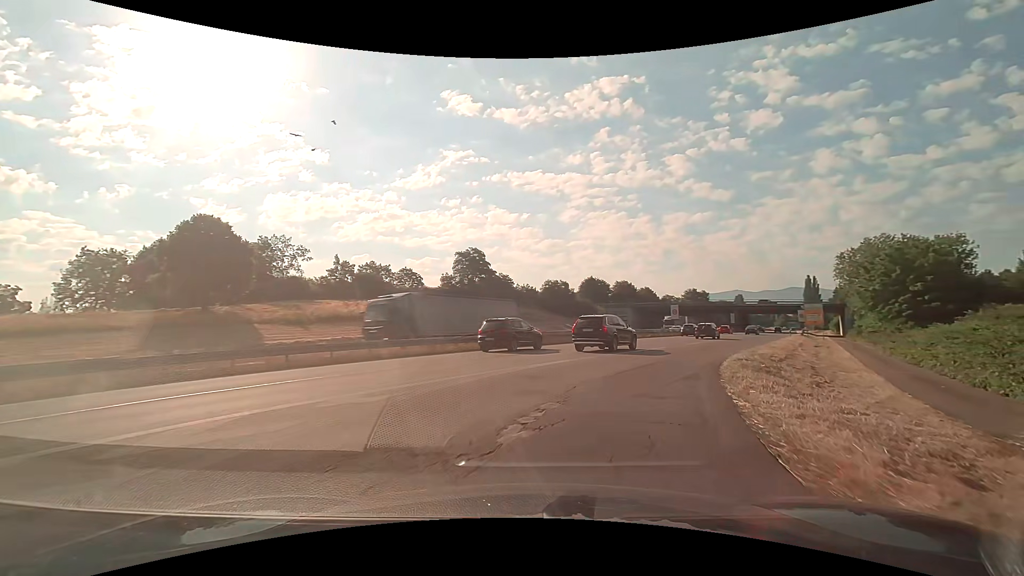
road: trunk_link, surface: asphalt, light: Day
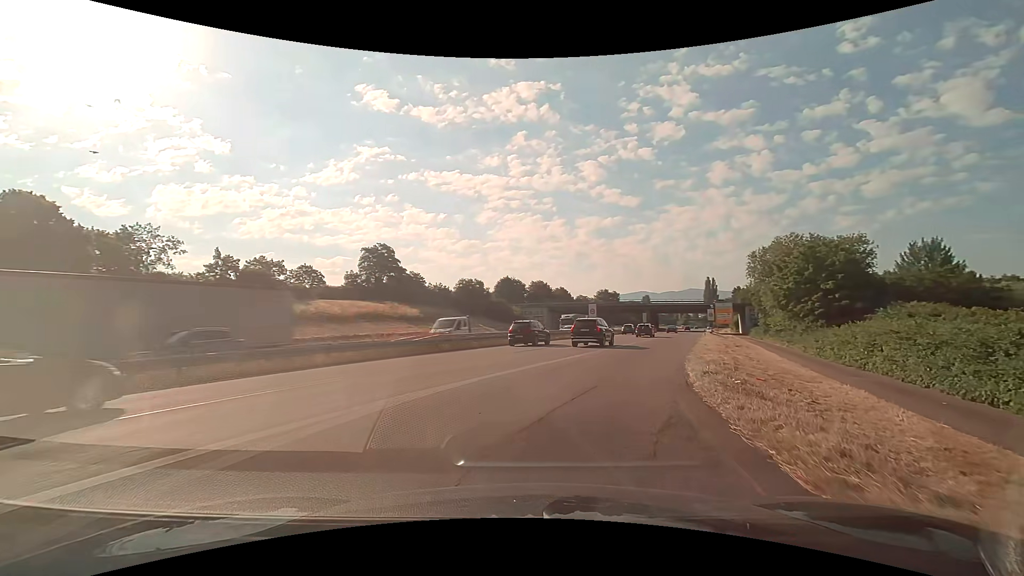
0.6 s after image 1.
(+0.5, +5.9) m; +10°
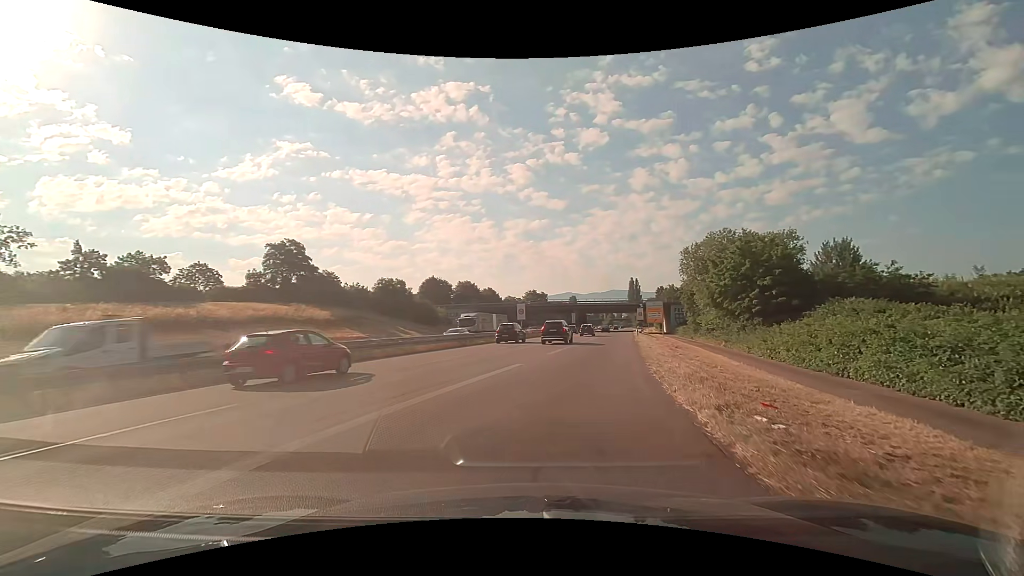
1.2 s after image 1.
(+0.5, +6.1) m; +8°
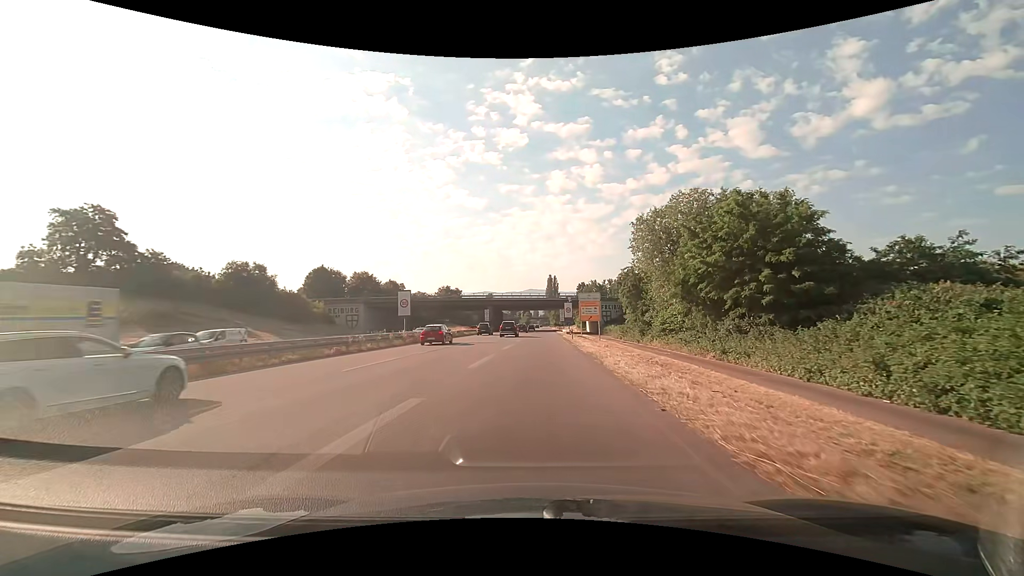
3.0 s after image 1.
(+2.3, +20.4) m; +10°
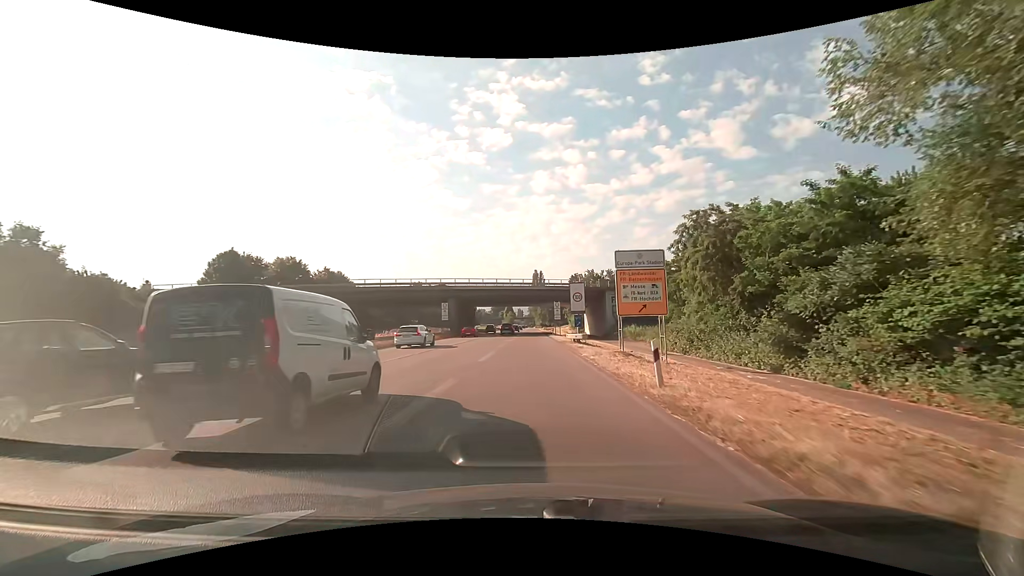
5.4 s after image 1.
(+0.7, +33.8) m; +2°
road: trunk
(0, +10) (0, +20) (0, +30) (0, +40) (0, +50) (-1, +60) (-1, +70) (-1, +80) (-1, +90) (-1, +100) m
